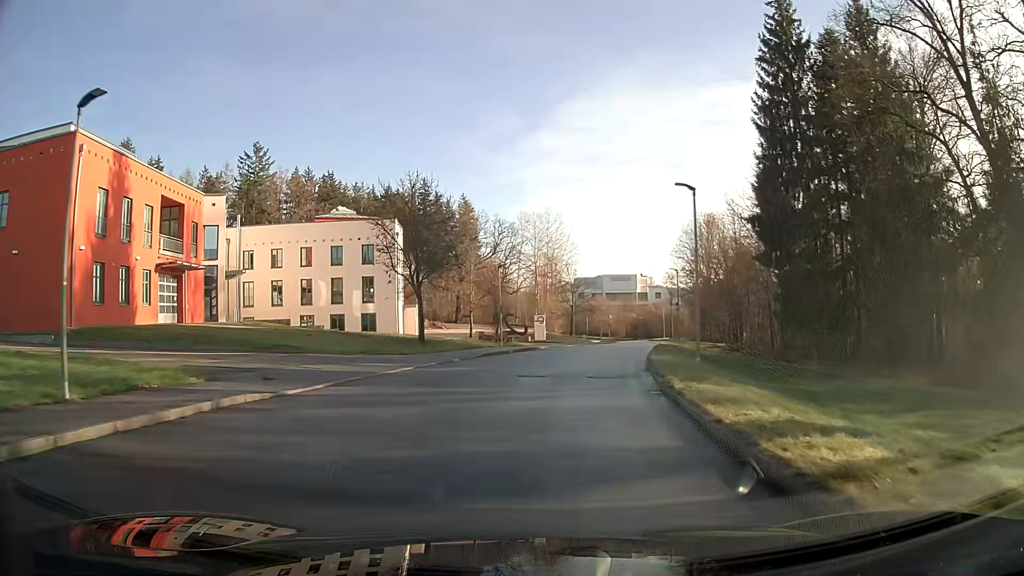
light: Day
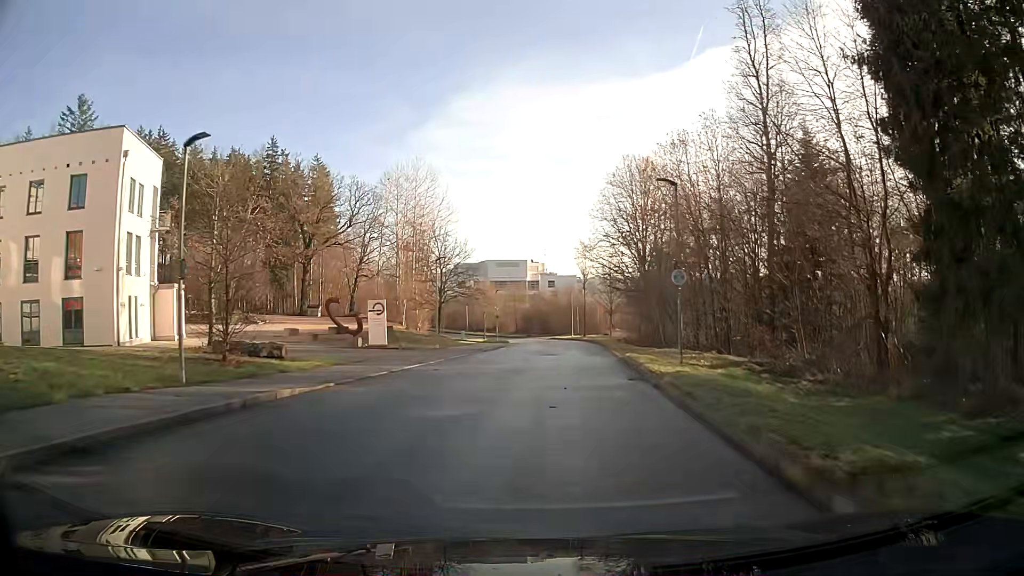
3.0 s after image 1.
(+2.6, +28.6) m; +10°
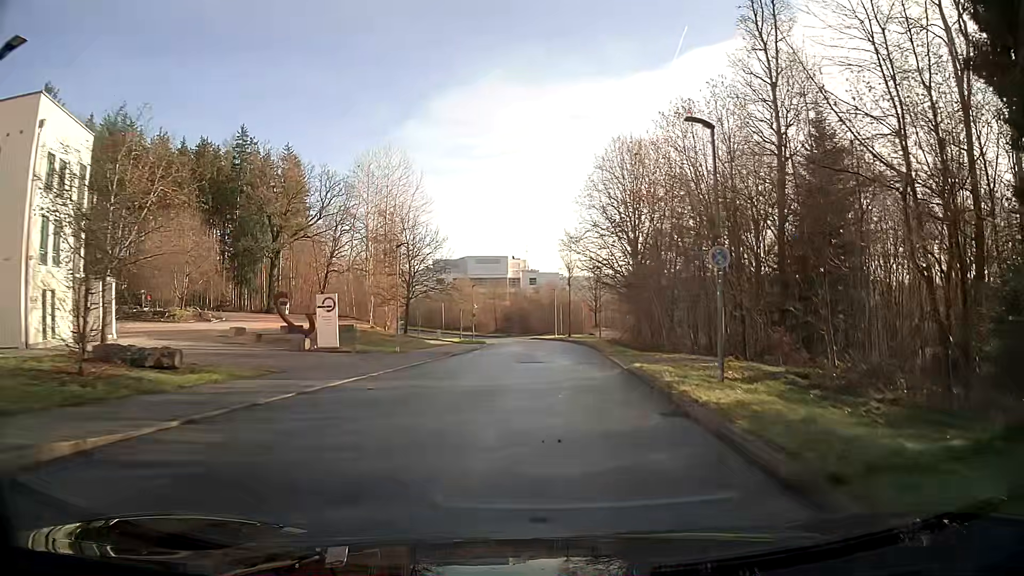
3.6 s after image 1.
(+0.1, +6.0) m; +1°
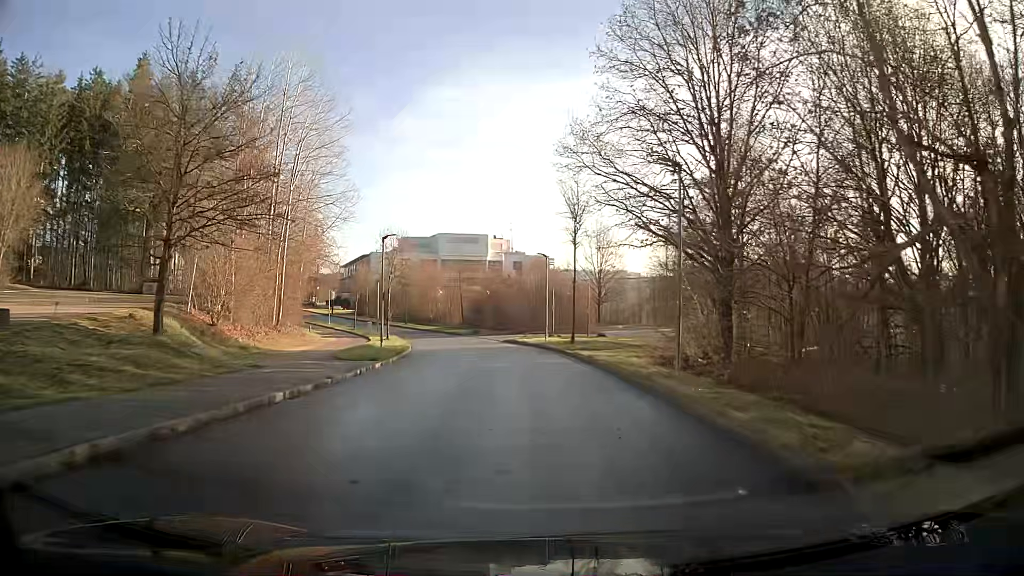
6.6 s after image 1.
(+0.5, +30.2) m; 0°
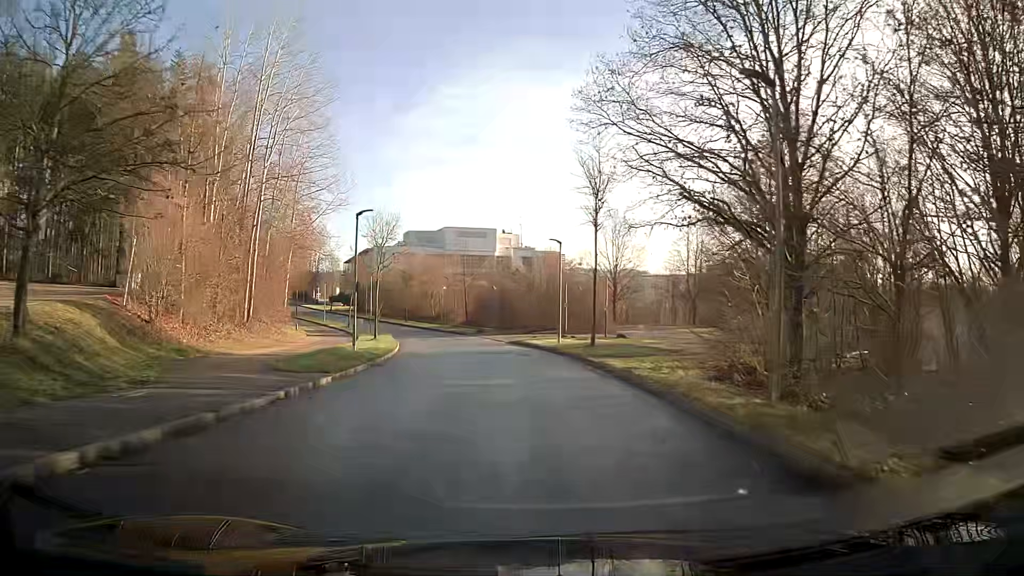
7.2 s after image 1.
(-0.1, +6.2) m; -1°
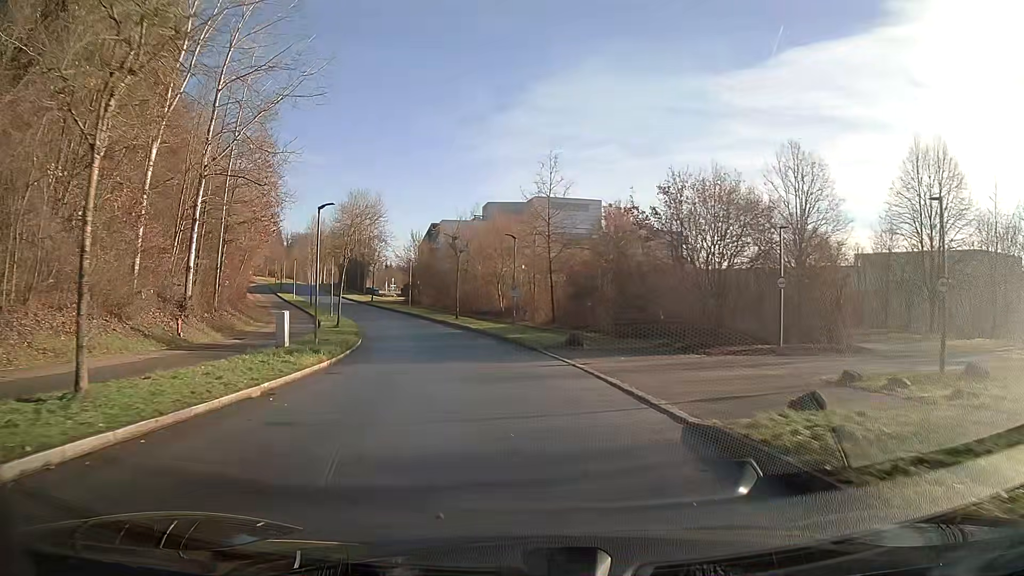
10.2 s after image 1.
(-2.2, +32.3) m; -9°
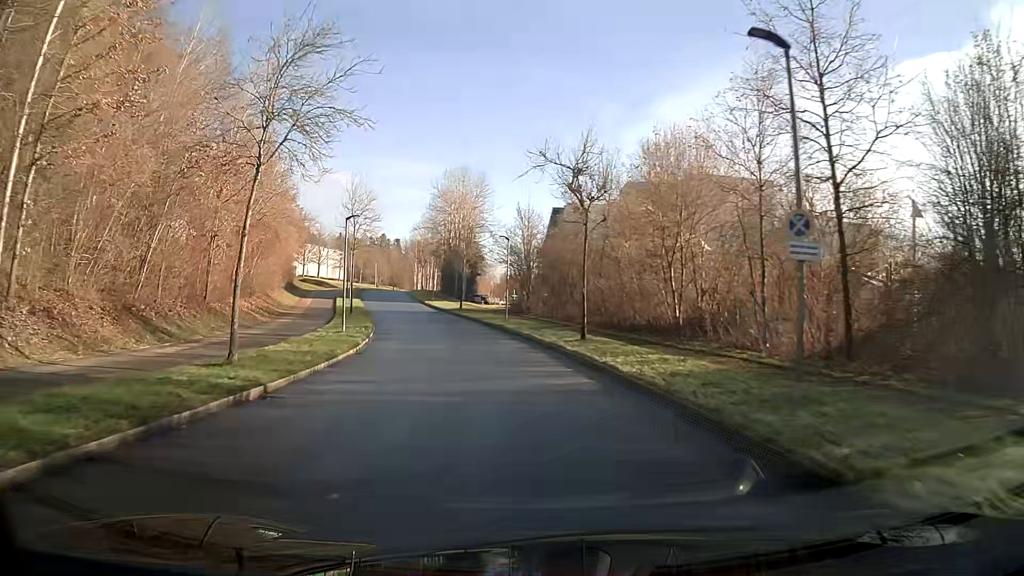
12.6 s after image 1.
(-2.5, +26.8) m; -11°
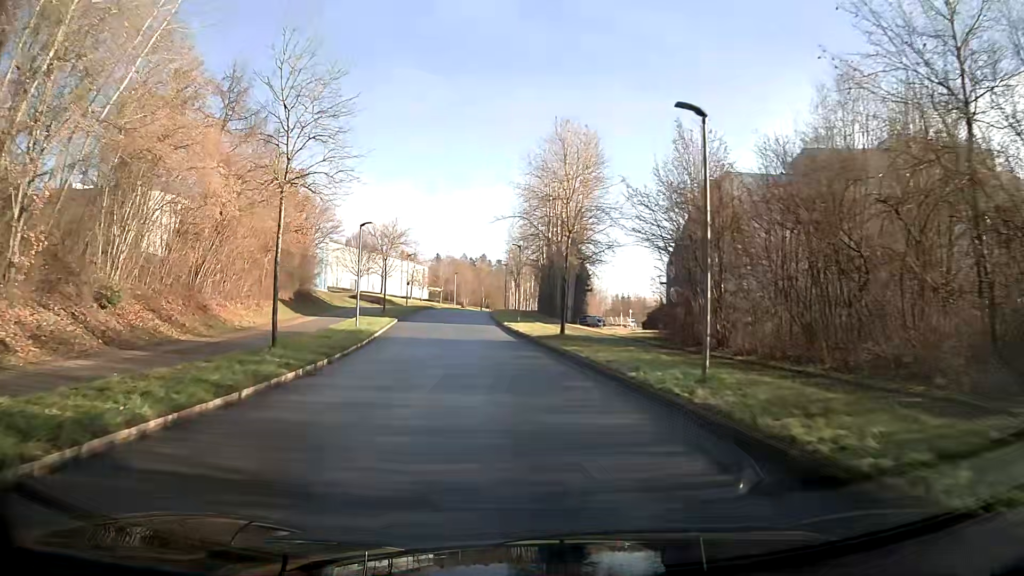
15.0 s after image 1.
(-2.3, +28.2) m; -9°
